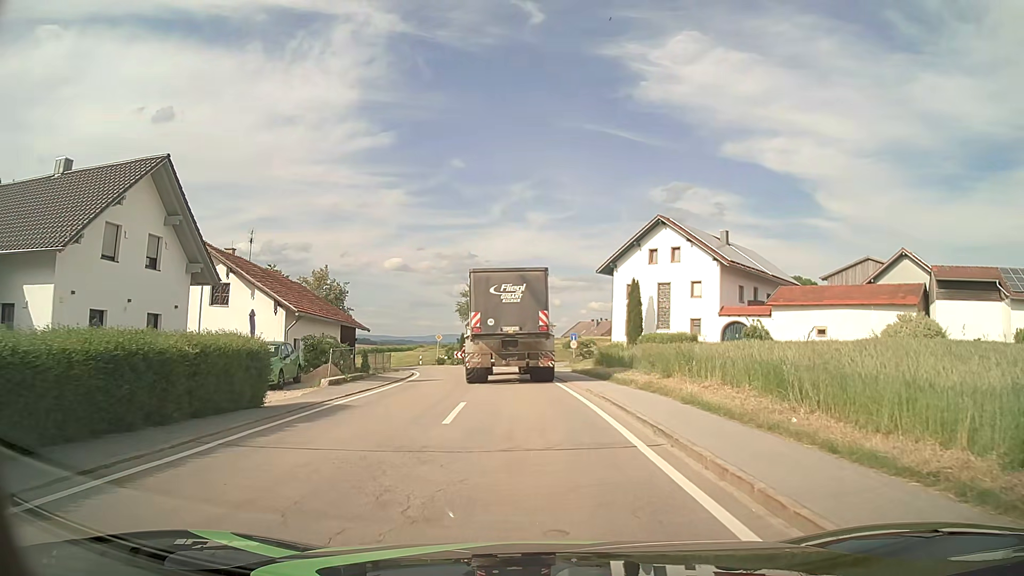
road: tertiary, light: Day
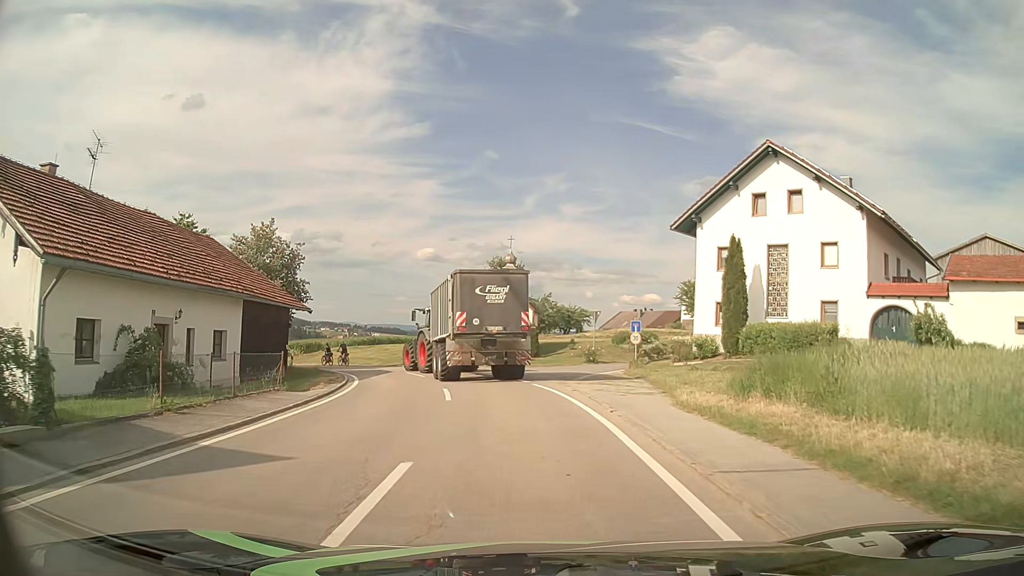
(-0.4, +19.6) m; -3°
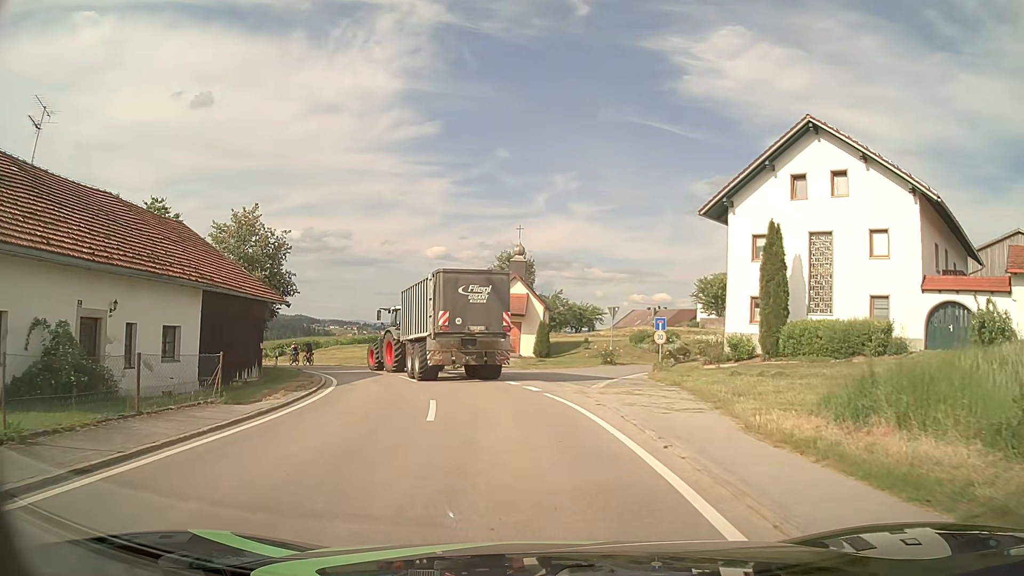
(0.0, +4.3) m; 0°
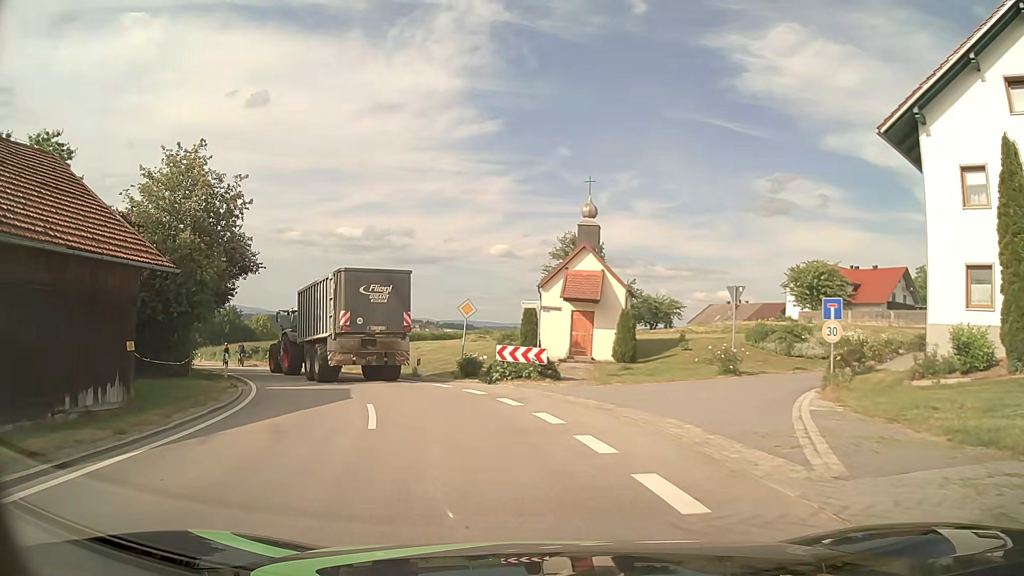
(-0.5, +13.4) m; -5°
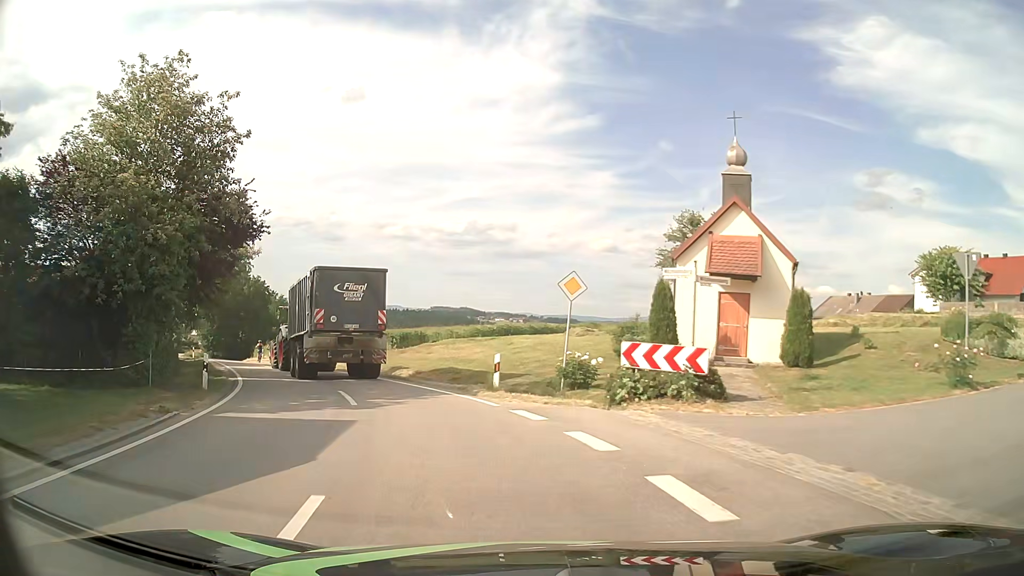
(-0.7, +9.2) m; -9°
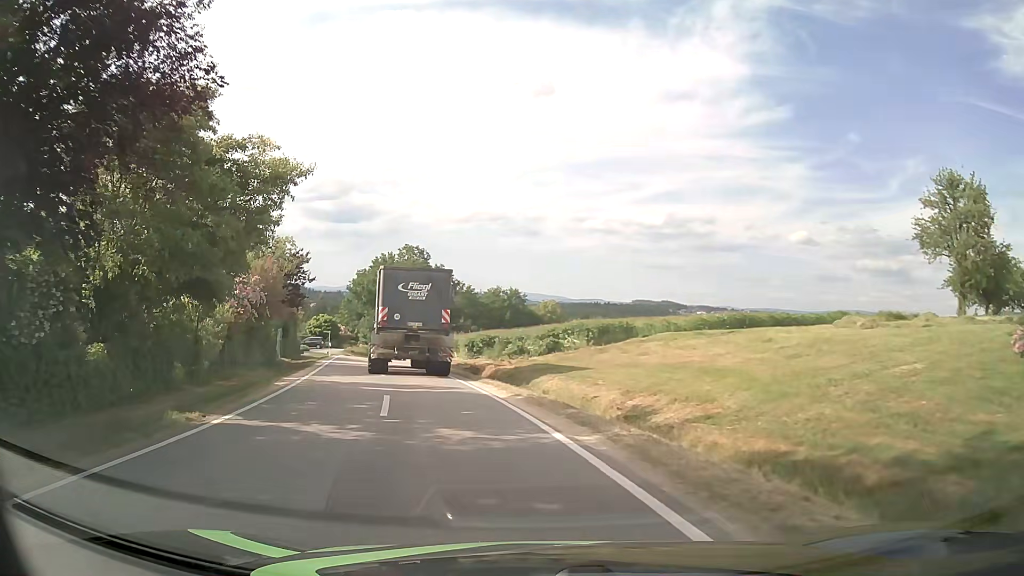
(-2.0, +13.8) m; -16°
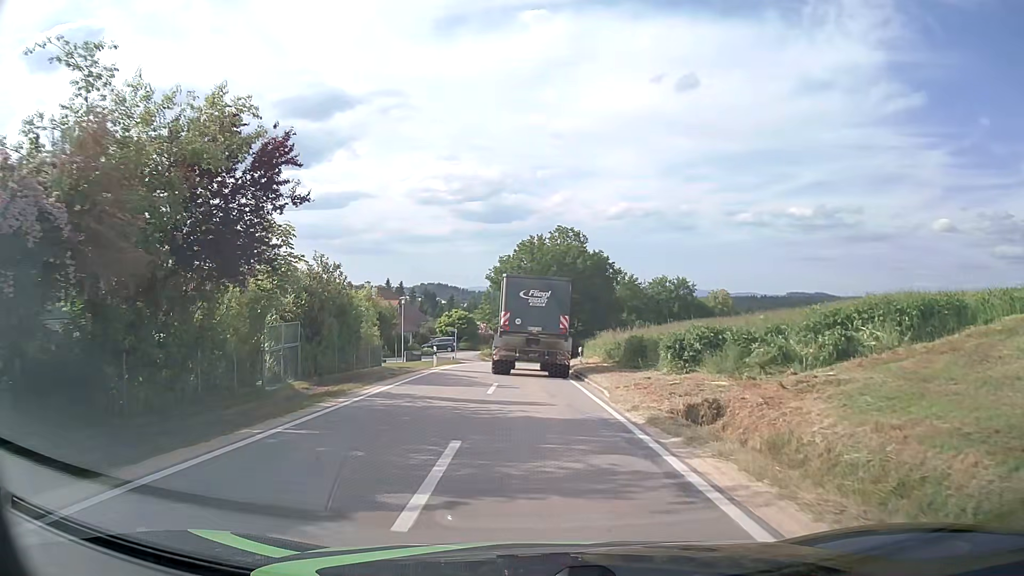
(-3.2, +18.7) m; -14°
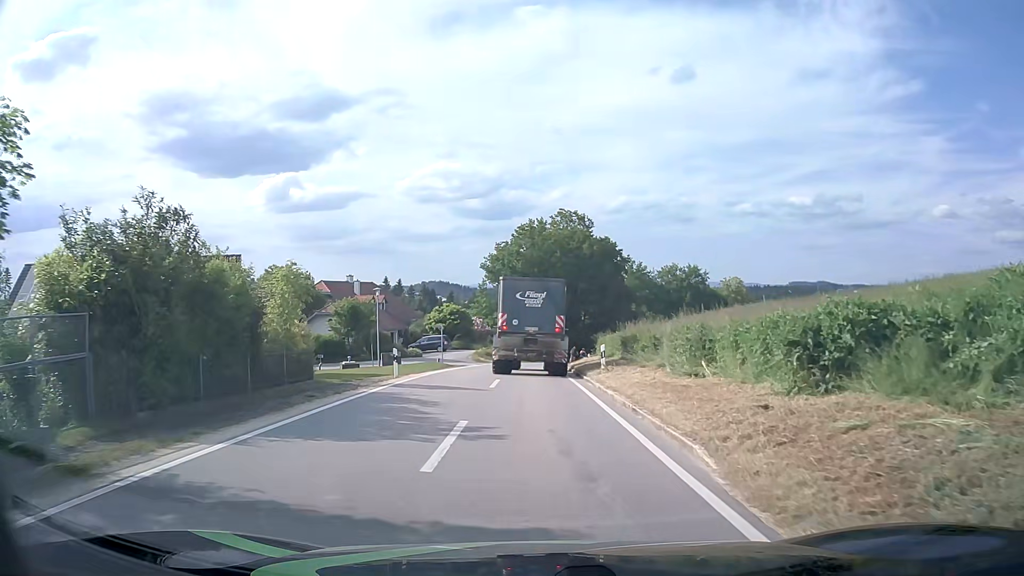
(0.0, +9.9) m; 0°
(0, +10) (0, +20) (0, +30) (0, +40) (0, +50) (+1, +60) (+4, +70) (+8, +79) (+12, +88) (+18, +96) m
